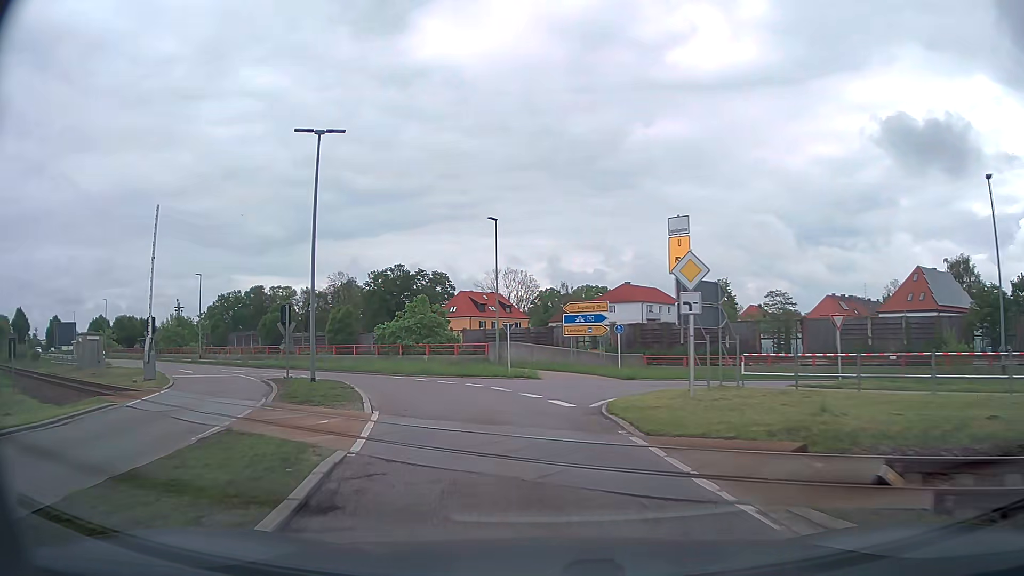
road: secondary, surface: asphalt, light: Day
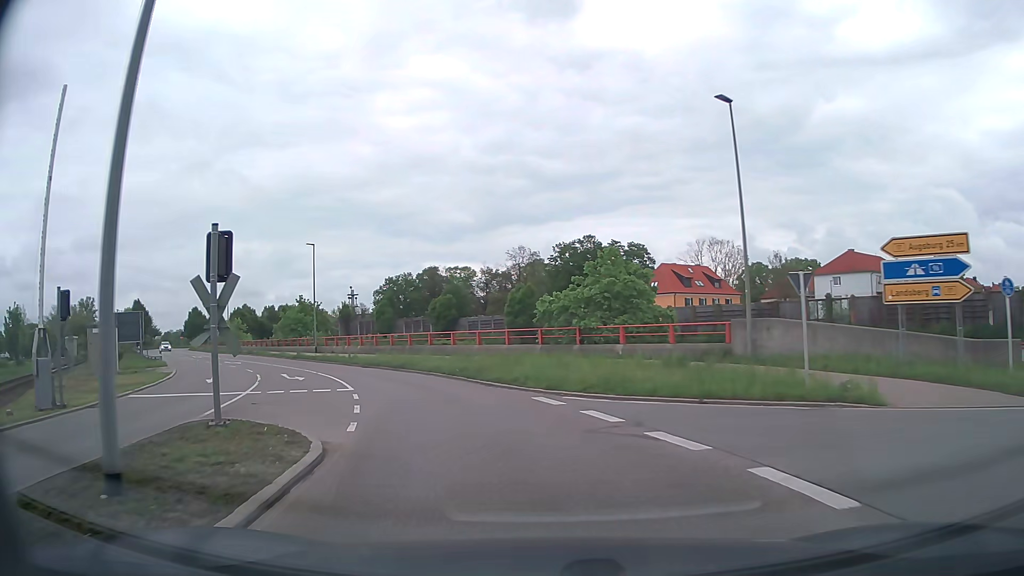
(-2.4, +18.1) m; -16°
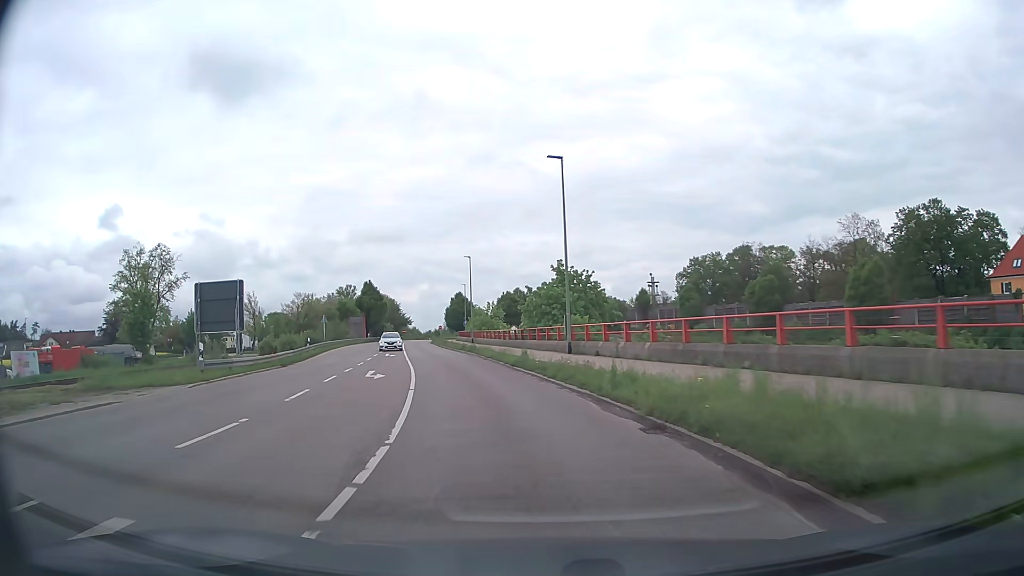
(-6.1, +25.2) m; -26°
